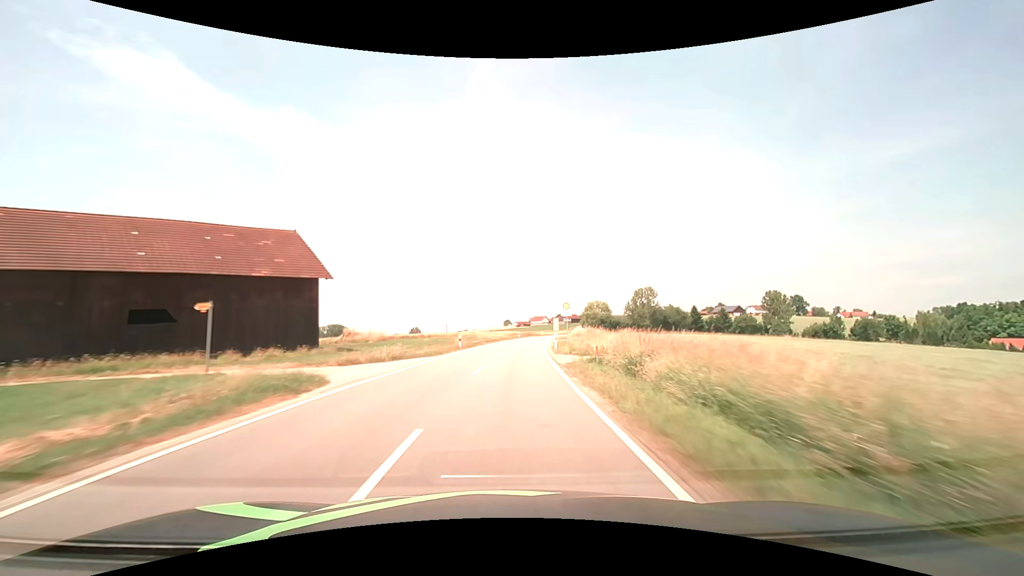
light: Day
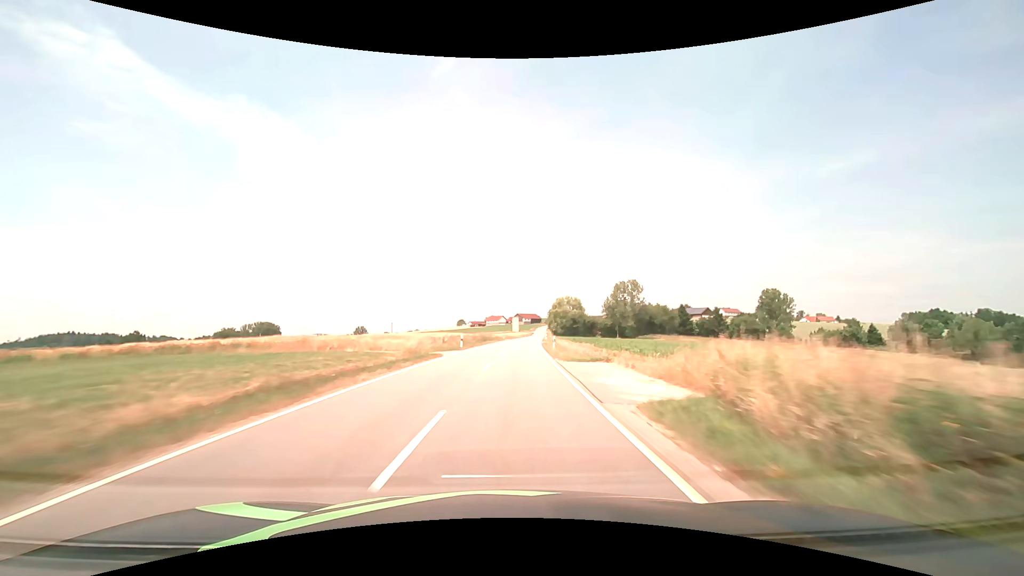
(+2.1, +46.9) m; +5°
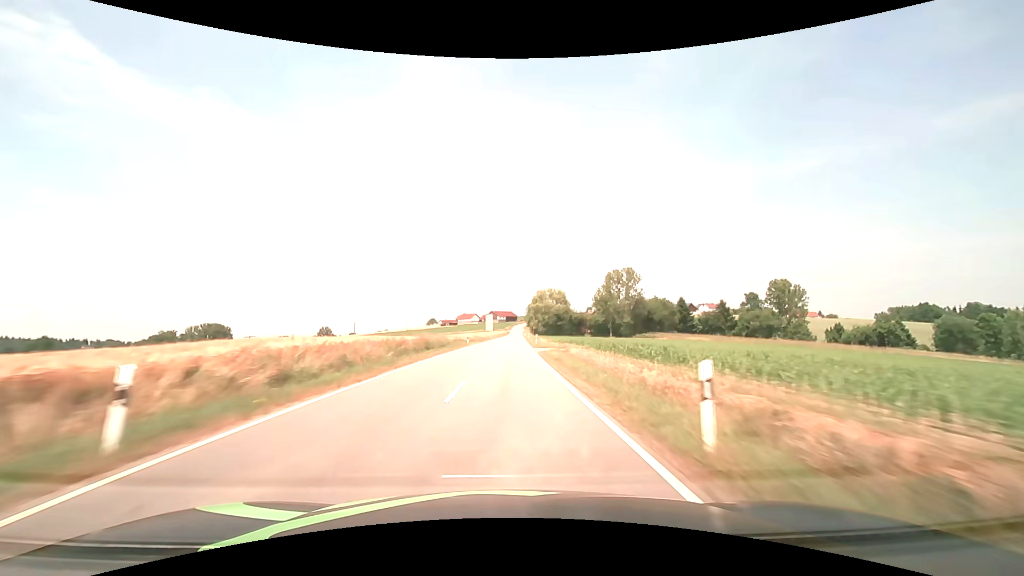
(+0.9, +31.5) m; +3°
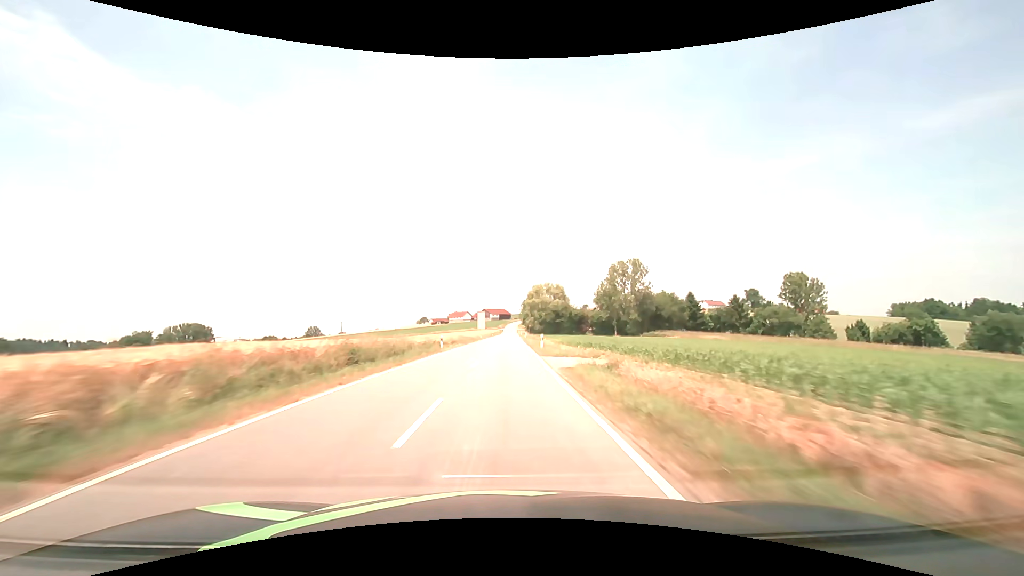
(+0.1, +15.8) m; +1°
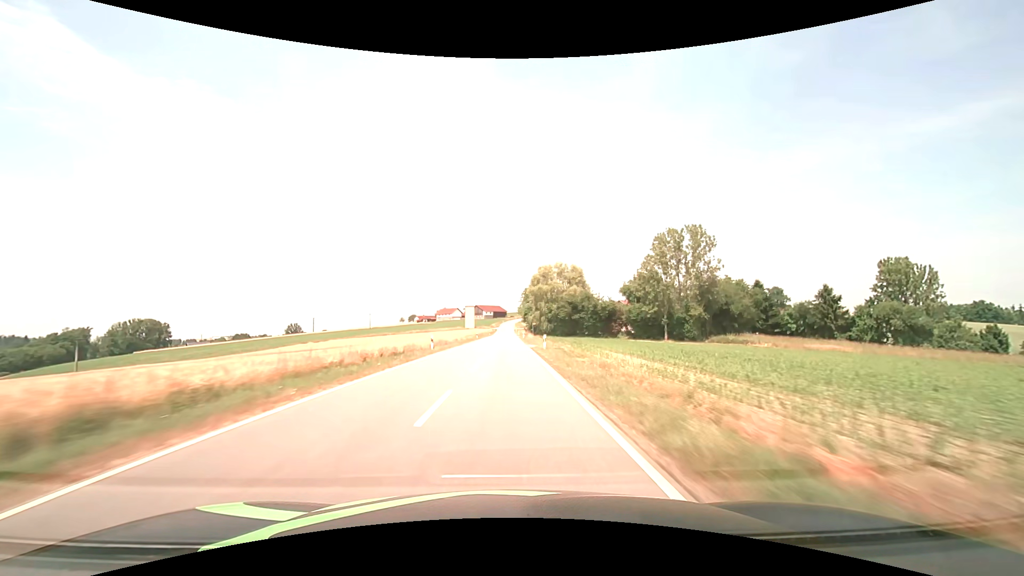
(+0.3, +47.5) m; 0°
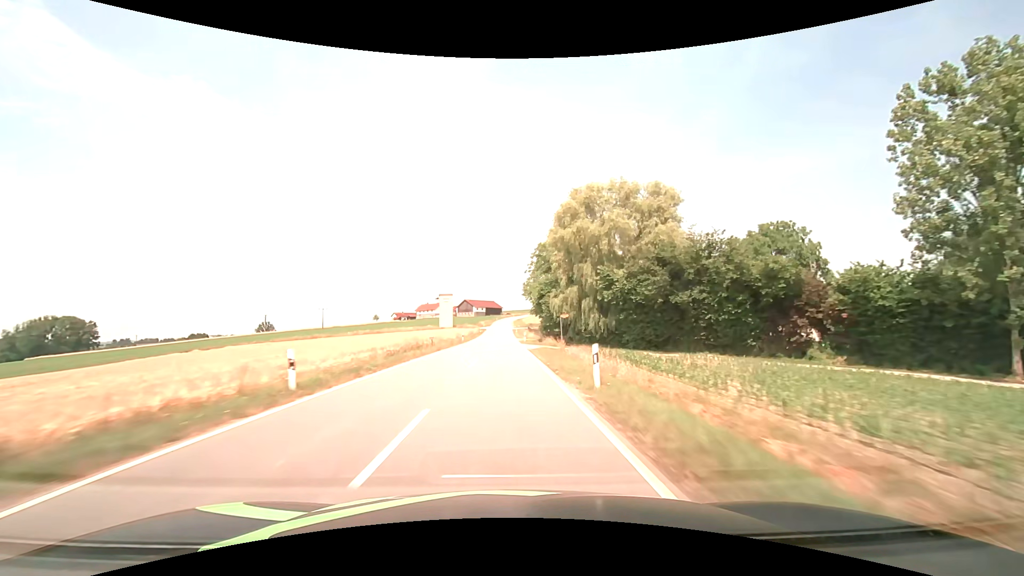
(+0.4, +63.4) m; +1°
(0, +10) (0, +20) (0, +30) (0, +40) (0, +50) (0, +60) (0, +70) (-1, +80) (-1, +90) (-1, +100) m
